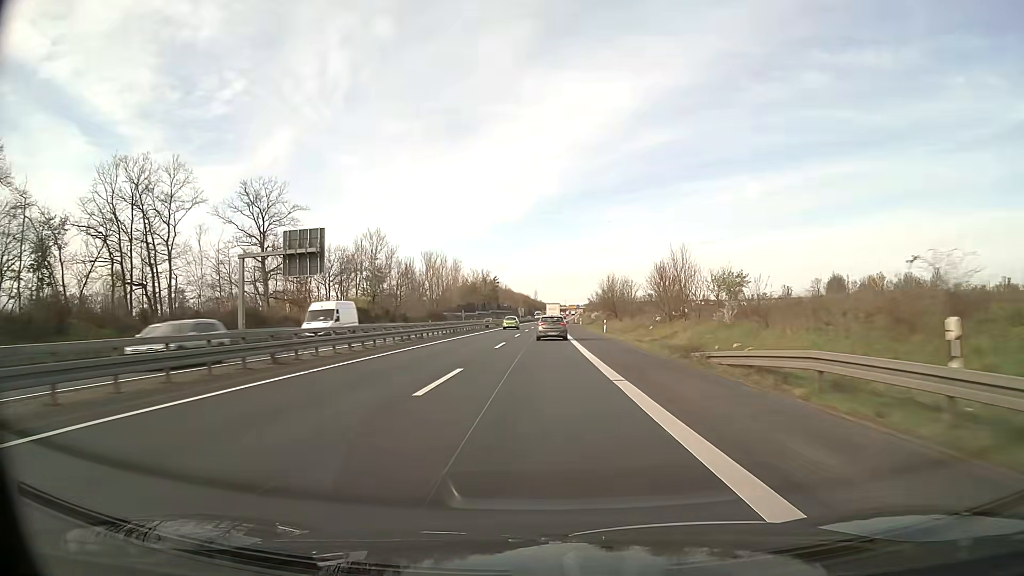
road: trunk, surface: asphalt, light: Day
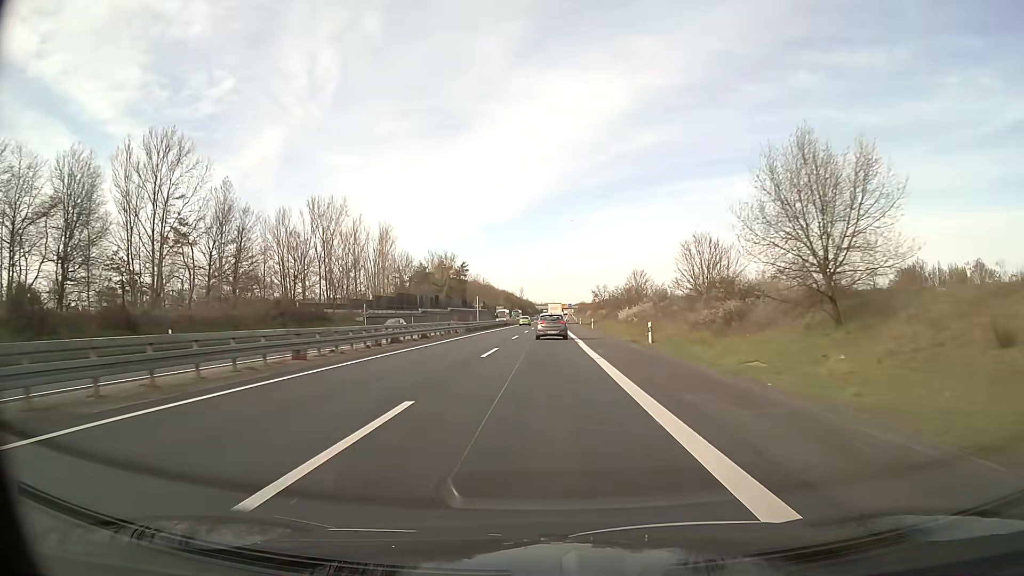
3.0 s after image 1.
(+0.6, +79.0) m; +1°
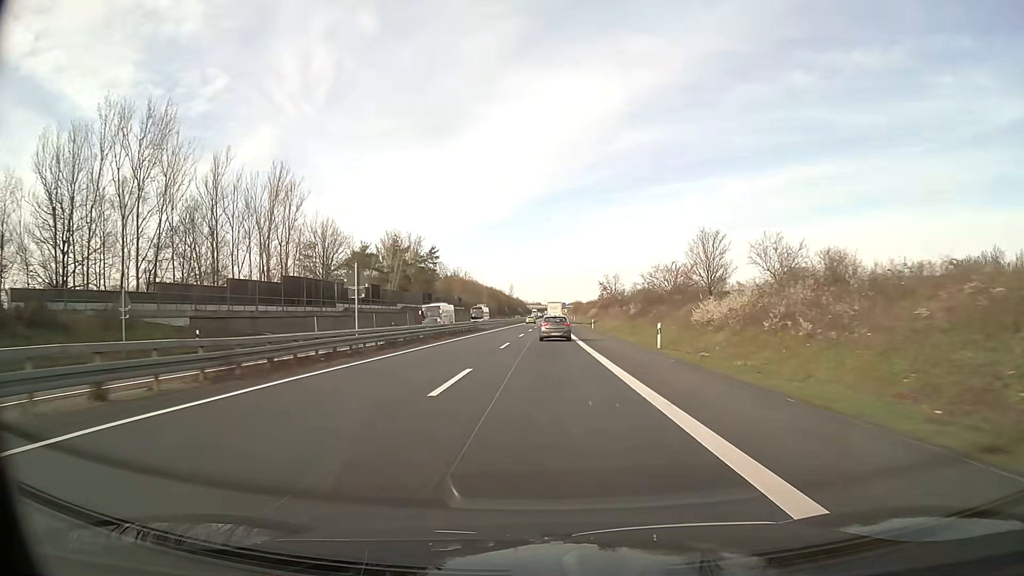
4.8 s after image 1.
(+0.3, +46.9) m; +1°
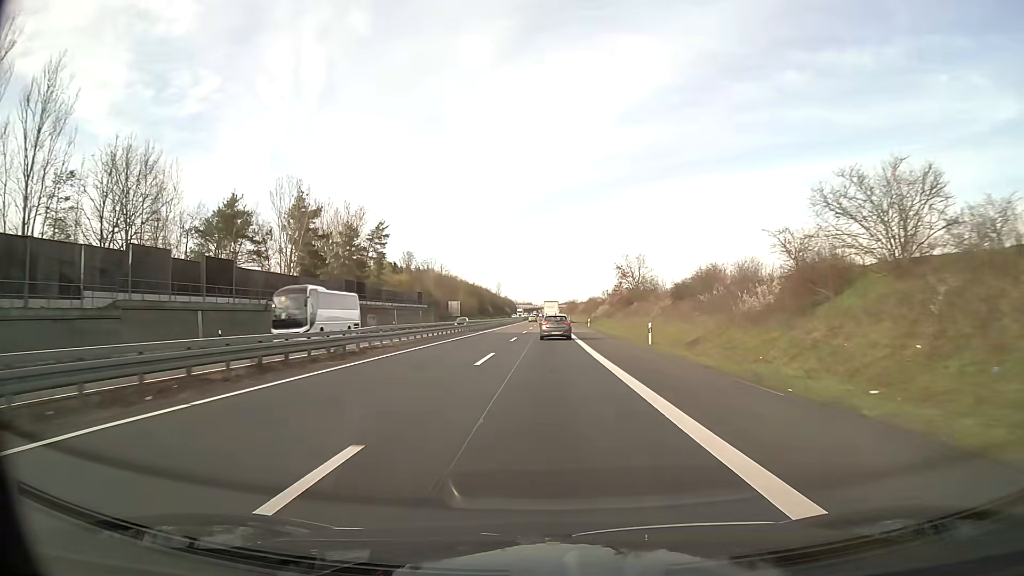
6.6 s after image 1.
(+0.2, +46.7) m; +1°
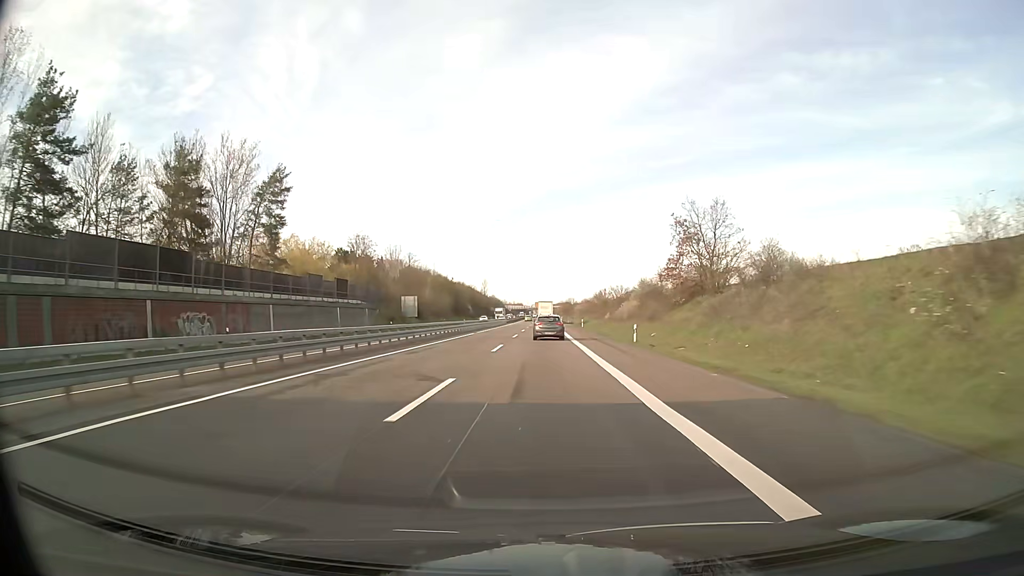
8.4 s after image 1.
(+0.2, +46.5) m; +1°
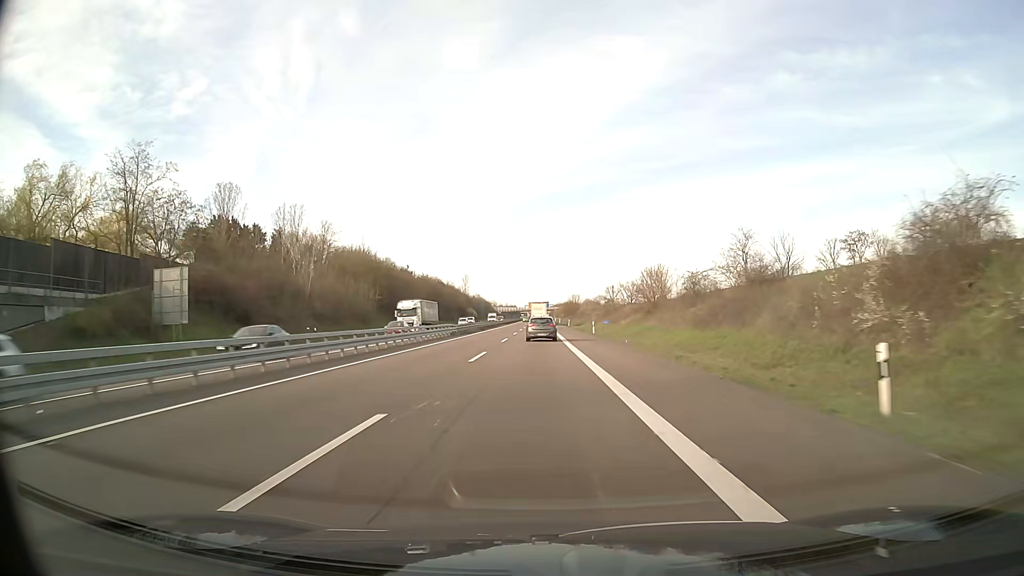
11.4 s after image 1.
(+0.5, +77.3) m; 0°
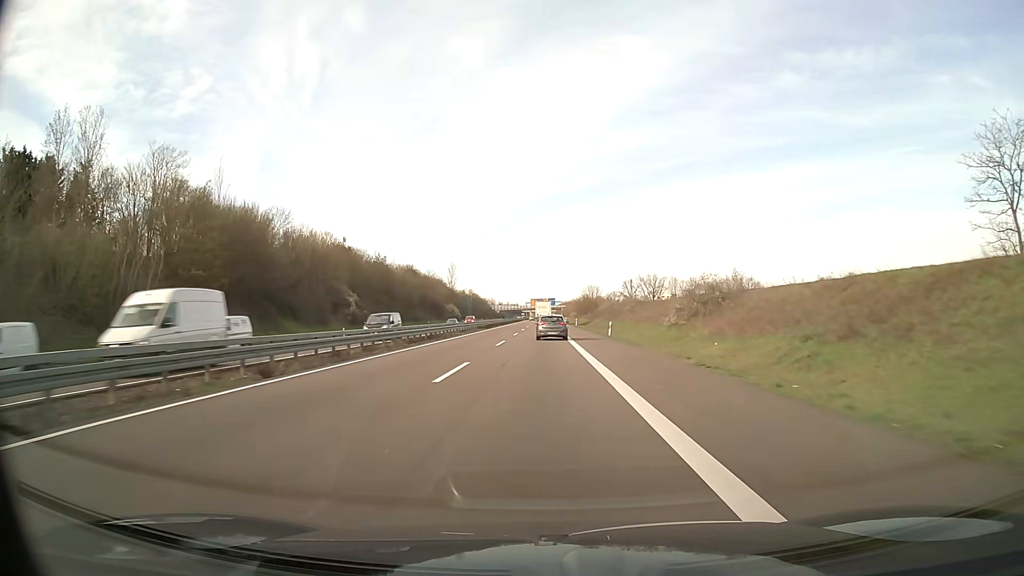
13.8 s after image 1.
(-0.2, +61.7) m; 0°
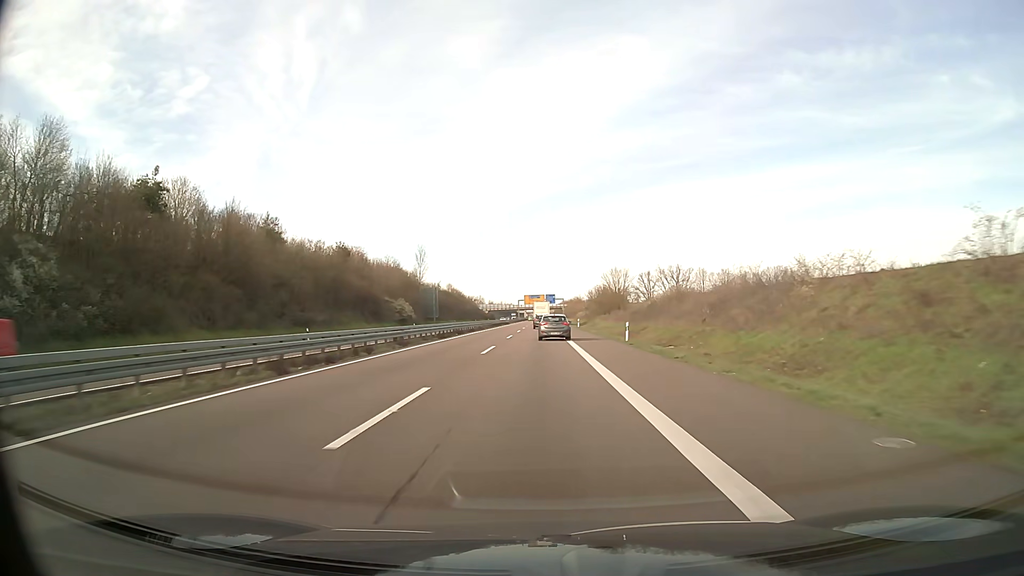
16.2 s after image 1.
(+0.1, +61.3) m; 0°
(0, +10) (0, +20) (0, +30) (0, +40) (0, +50) (0, +60) (0, +70) (0, +80) (0, +90) (0, +100) m
